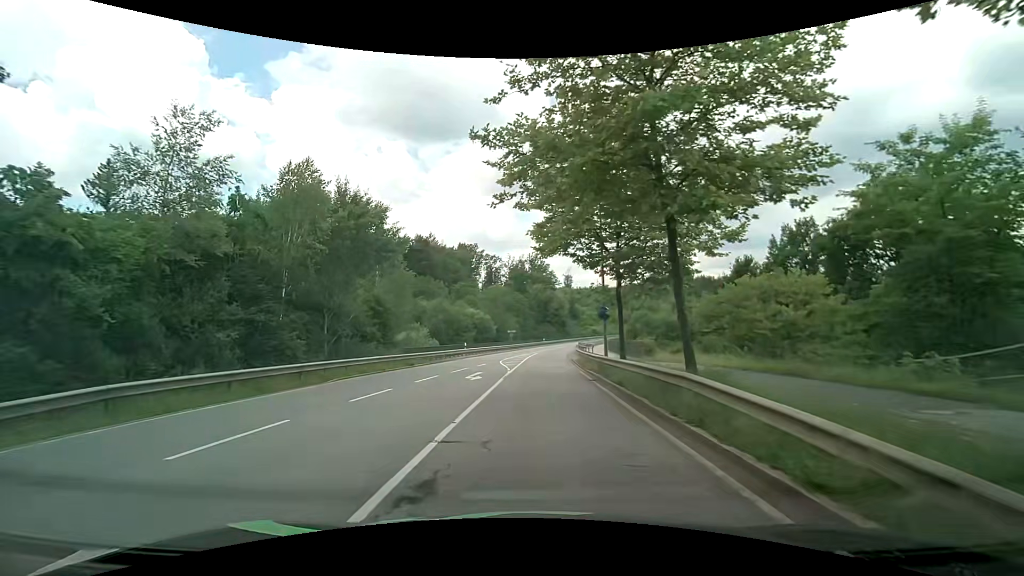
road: secondary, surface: asphalt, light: Day
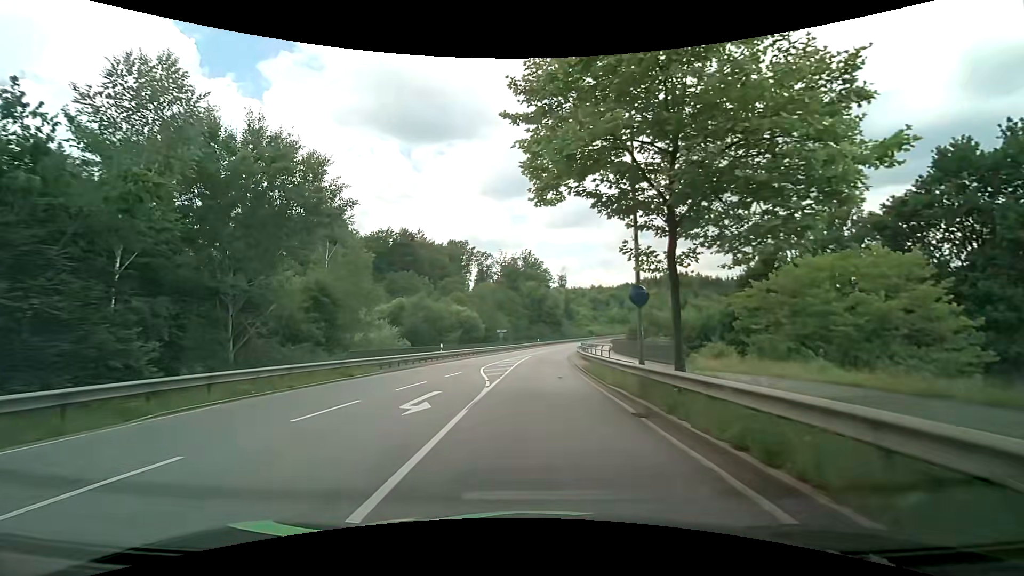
(0.0, +9.0) m; +1°
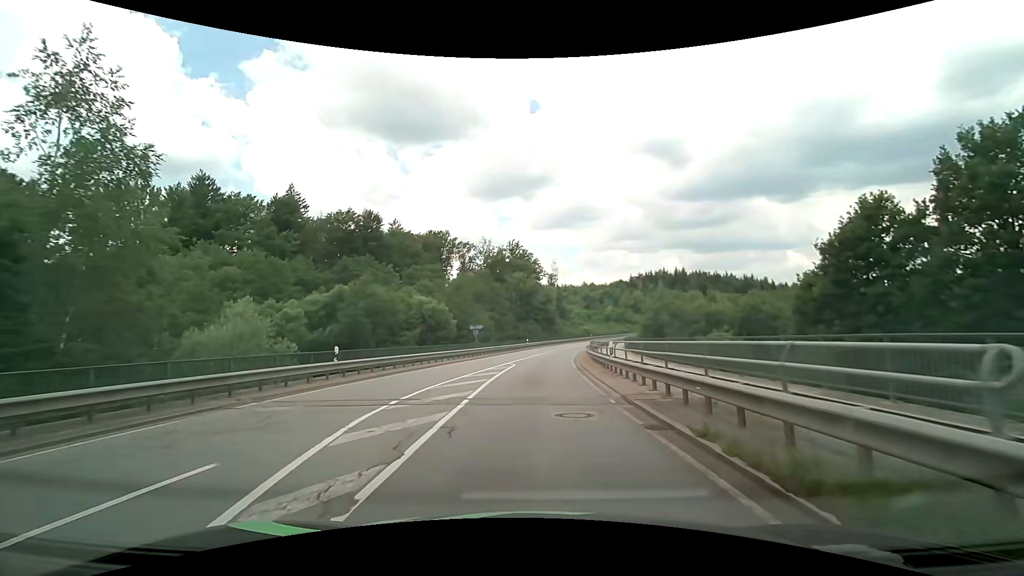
(+0.1, +18.4) m; +2°
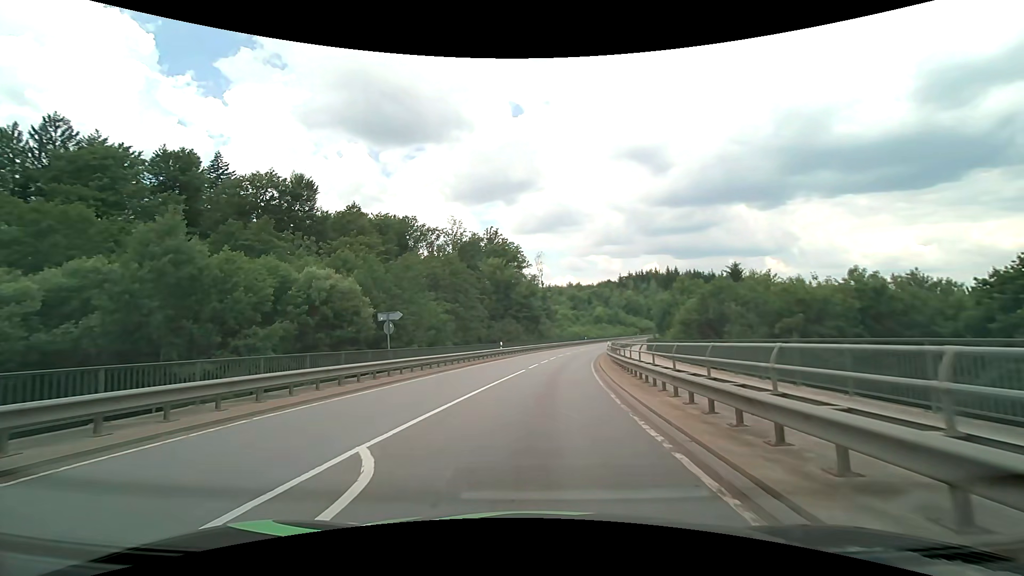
(0.0, +23.9) m; +1°
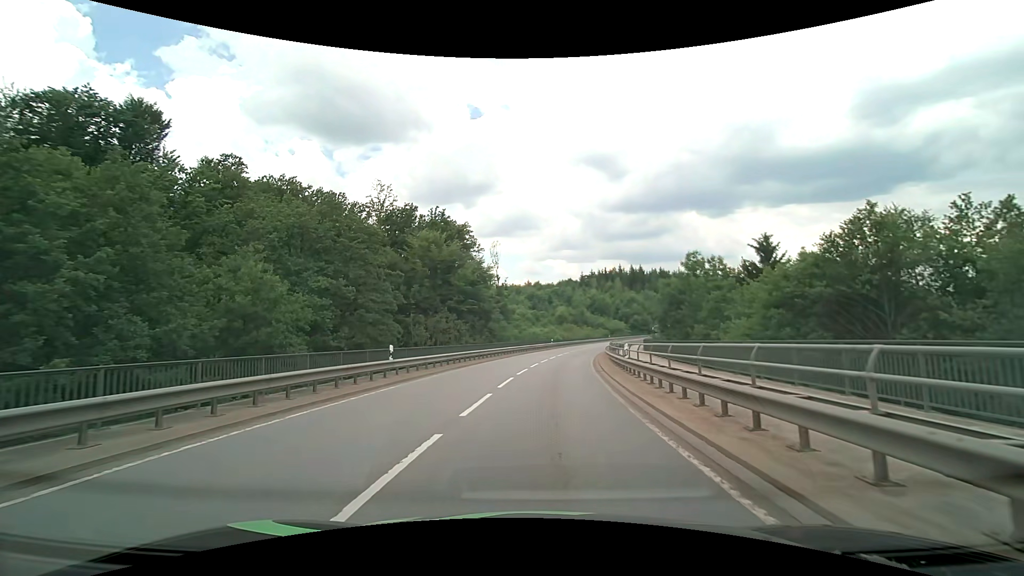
(+0.9, +23.2) m; +5°
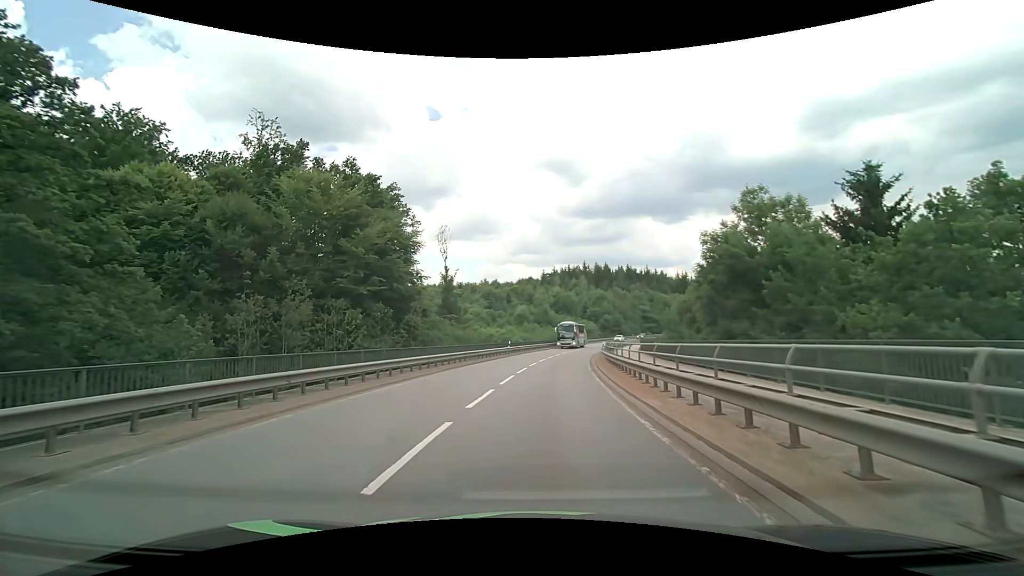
(+0.9, +22.8) m; +5°
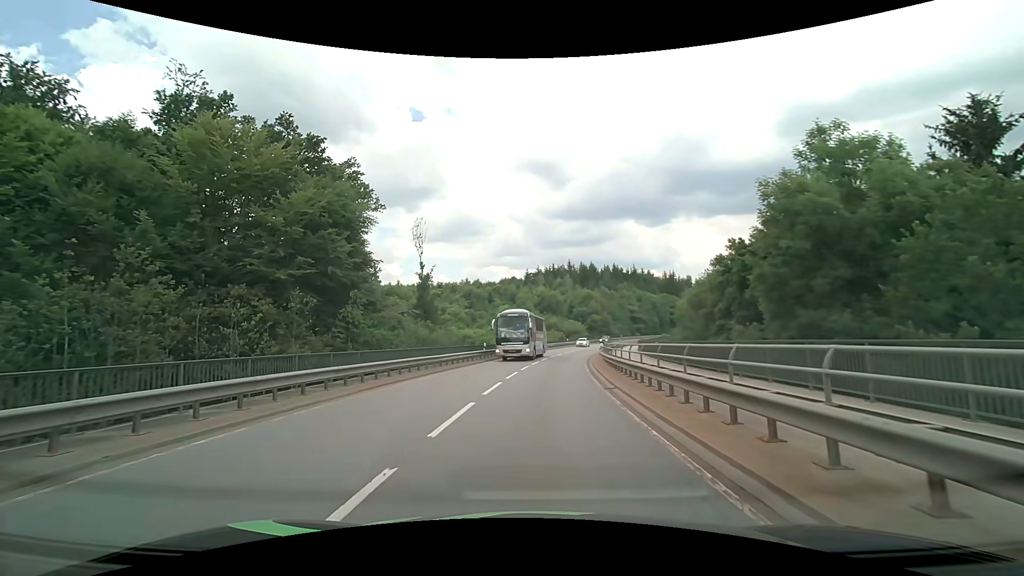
(+0.1, +9.0) m; +2°
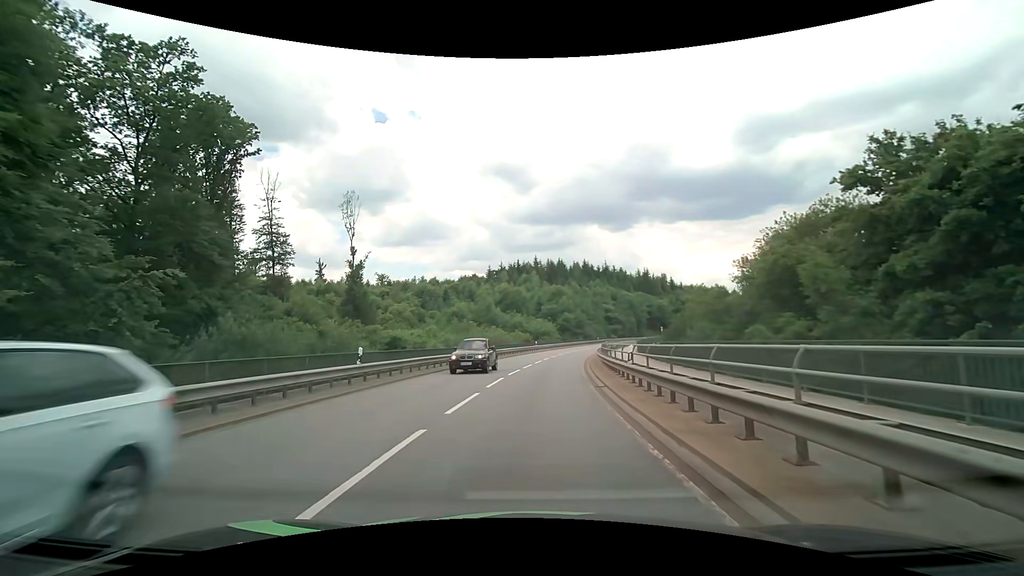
(+0.8, +21.4) m; +4°
(0, +10) (+1, +20) (+1, +30) (+3, +40) (+4, +50) (+6, +60) (+8, +69) (+10, +79) (+13, +89) (+16, +98) m
